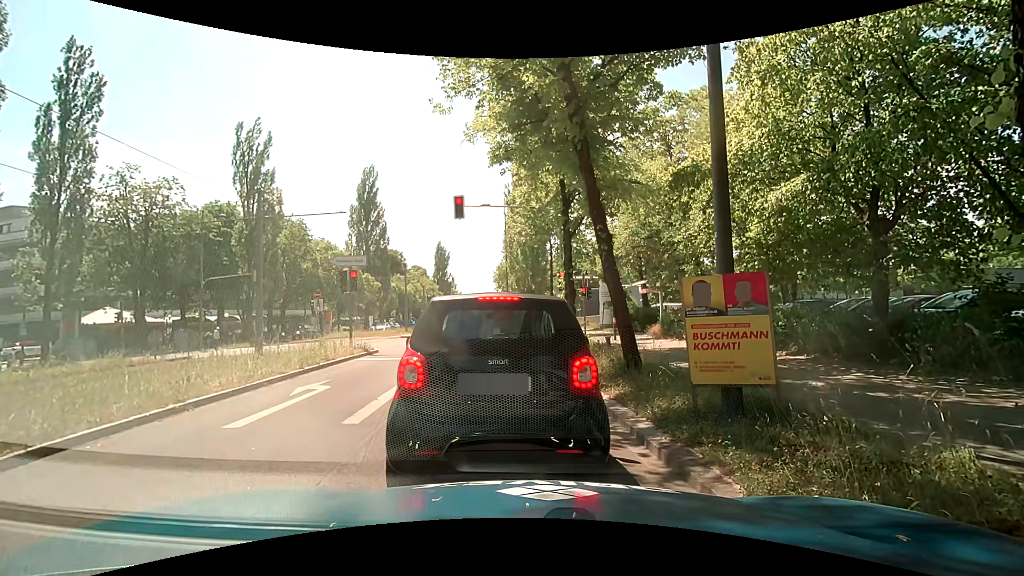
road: secondary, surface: asphalt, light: Day
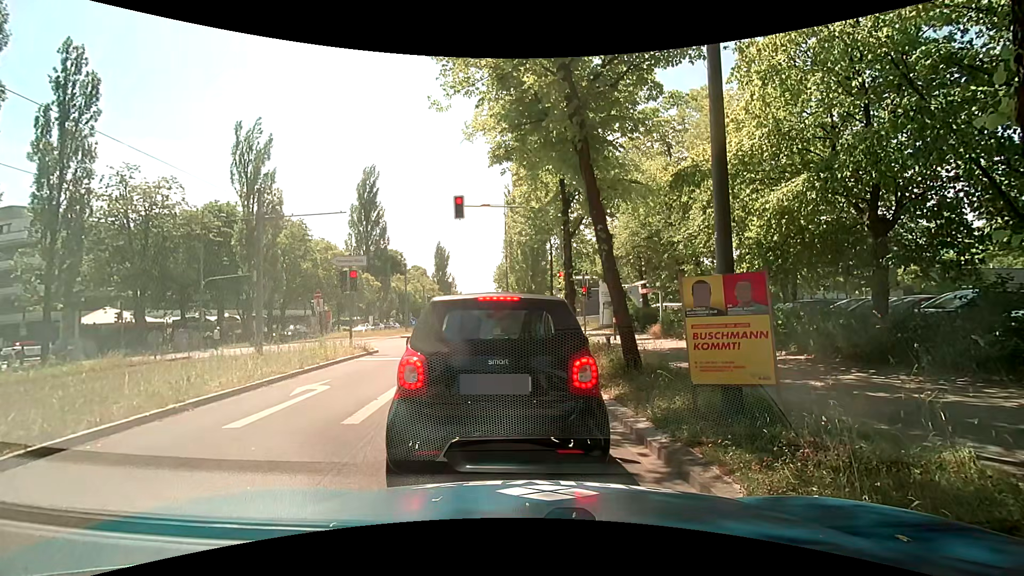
(0.0, 0.0) m; 0°
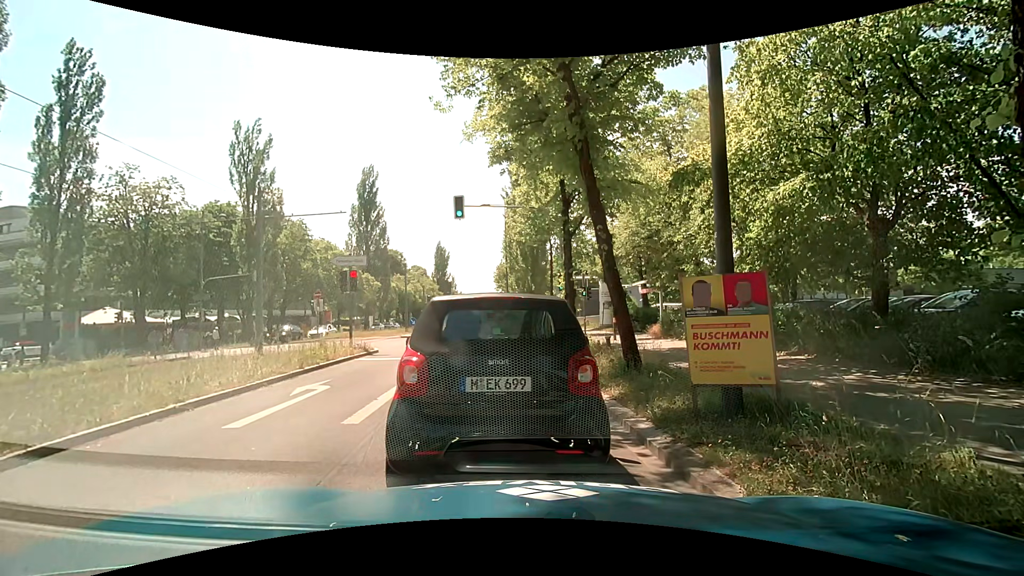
(0.0, 0.0) m; 0°
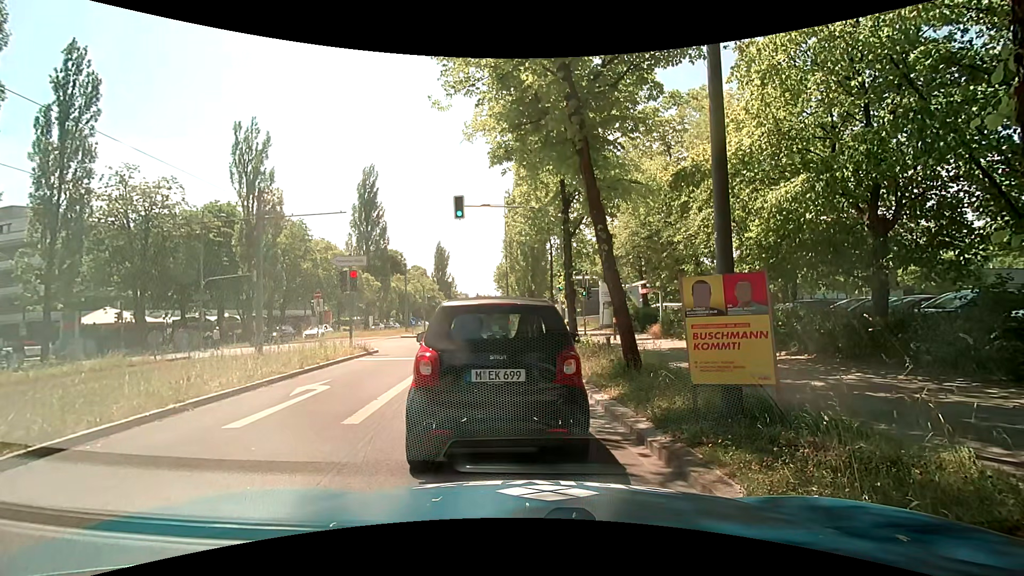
(0.0, 0.0) m; 0°
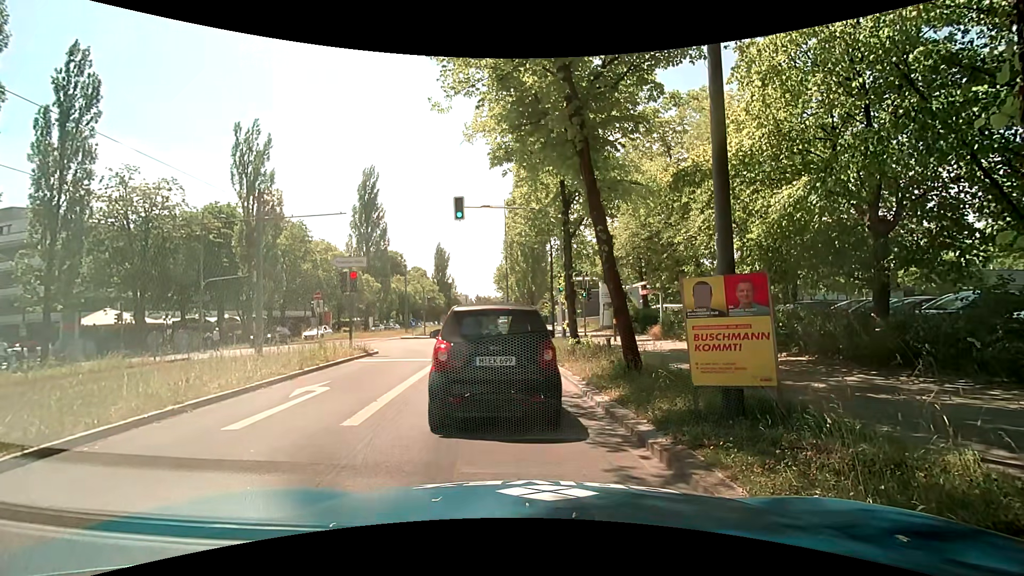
(0.0, 0.0) m; 0°
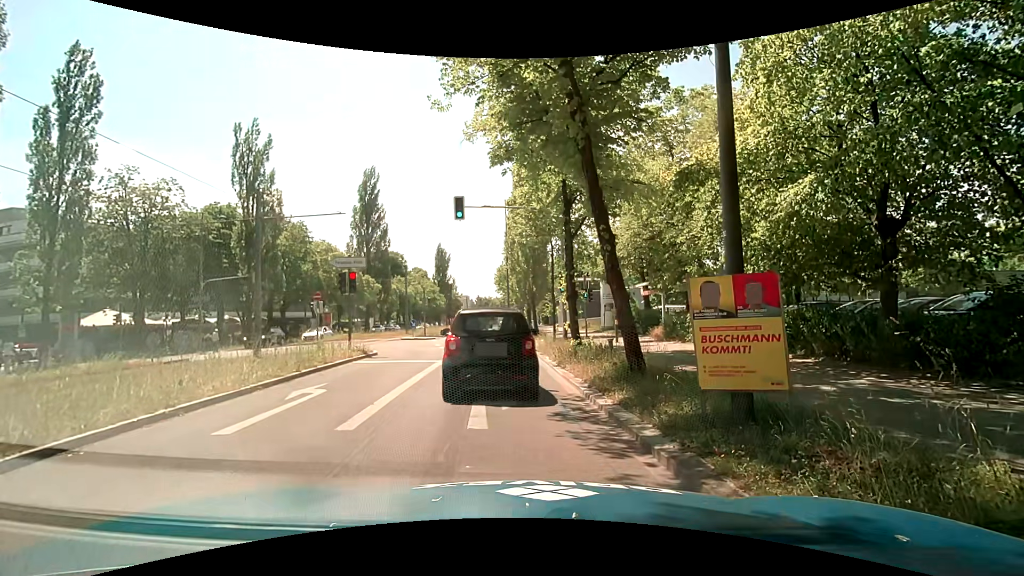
(0.0, +0.2) m; 0°
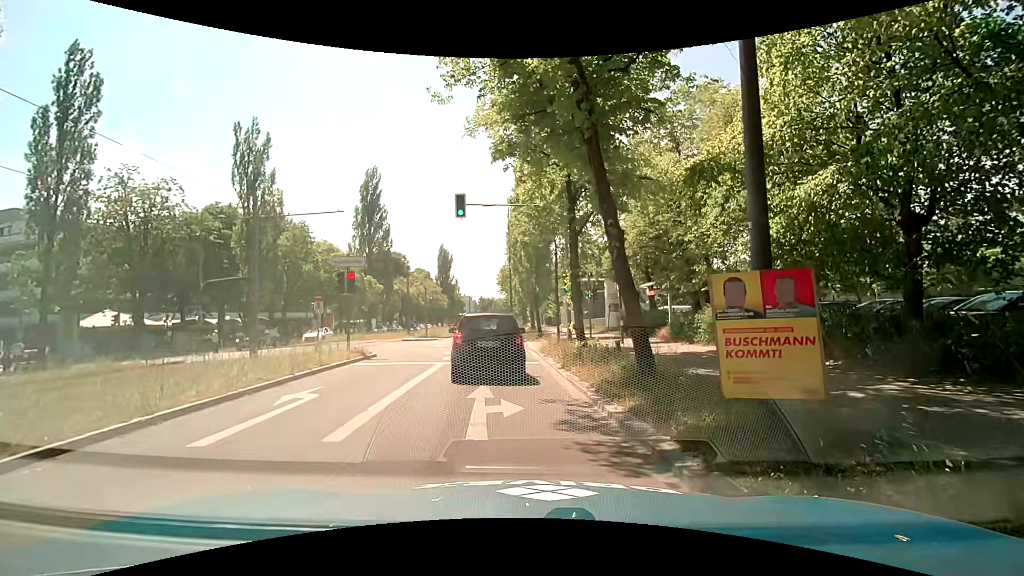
(0.0, +0.6) m; 0°
